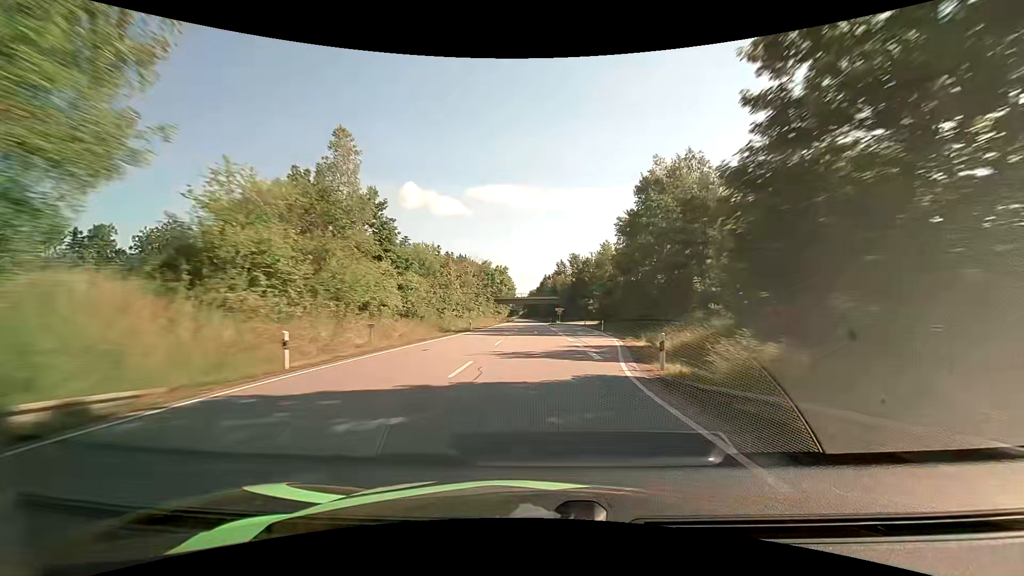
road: primary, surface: asphalt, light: Day
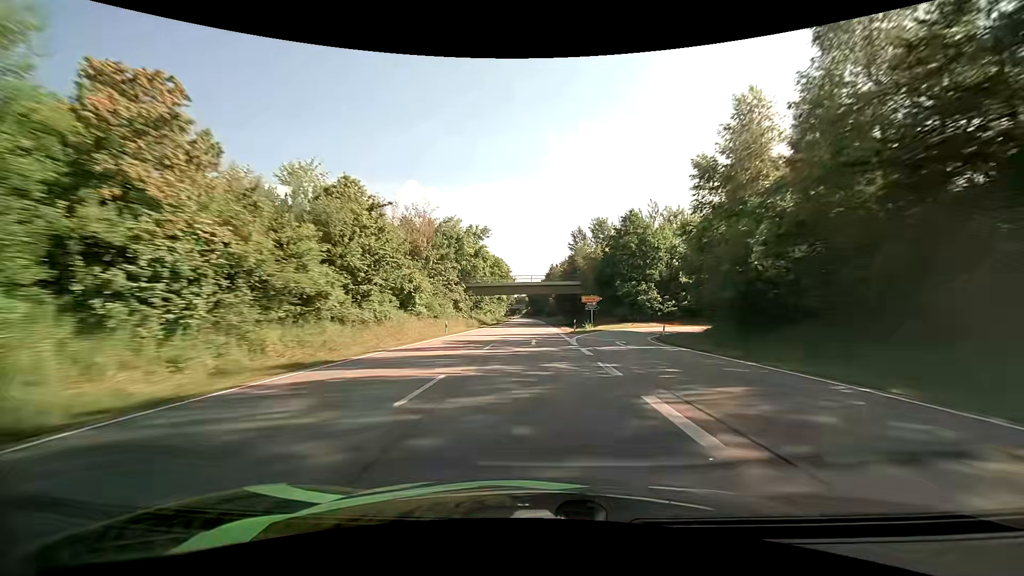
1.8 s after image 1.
(-0.1, +52.8) m; -1°
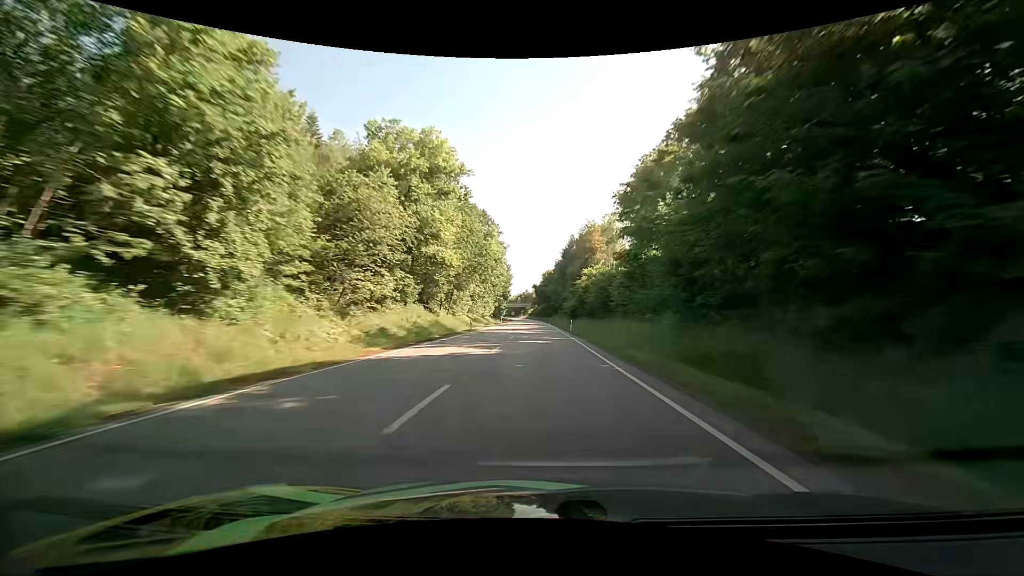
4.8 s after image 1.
(-1.0, +87.9) m; -2°
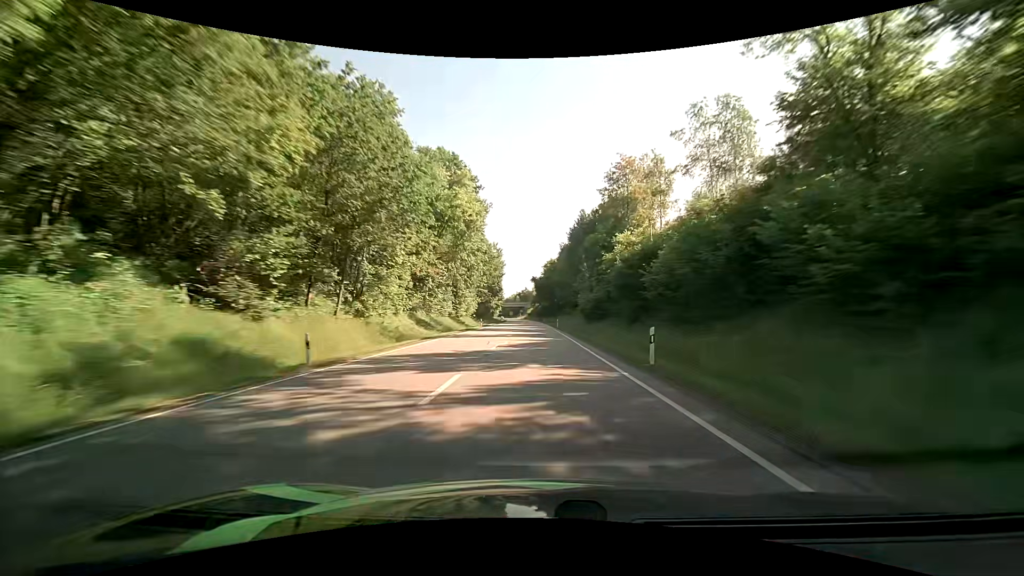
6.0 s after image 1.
(+0.4, +35.2) m; +1°
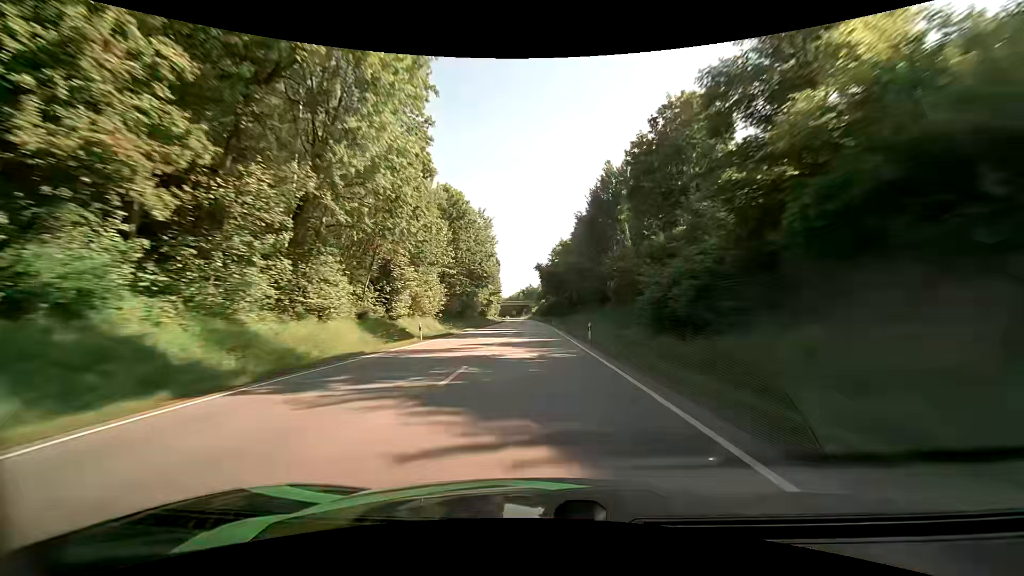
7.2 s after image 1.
(-0.4, +35.1) m; -1°
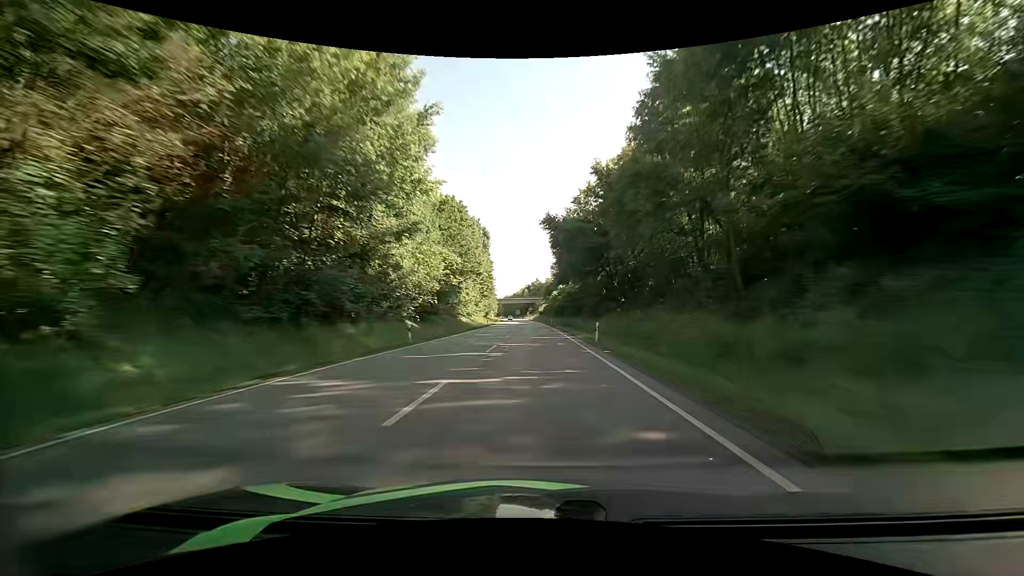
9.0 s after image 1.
(-0.5, +52.5) m; -1°
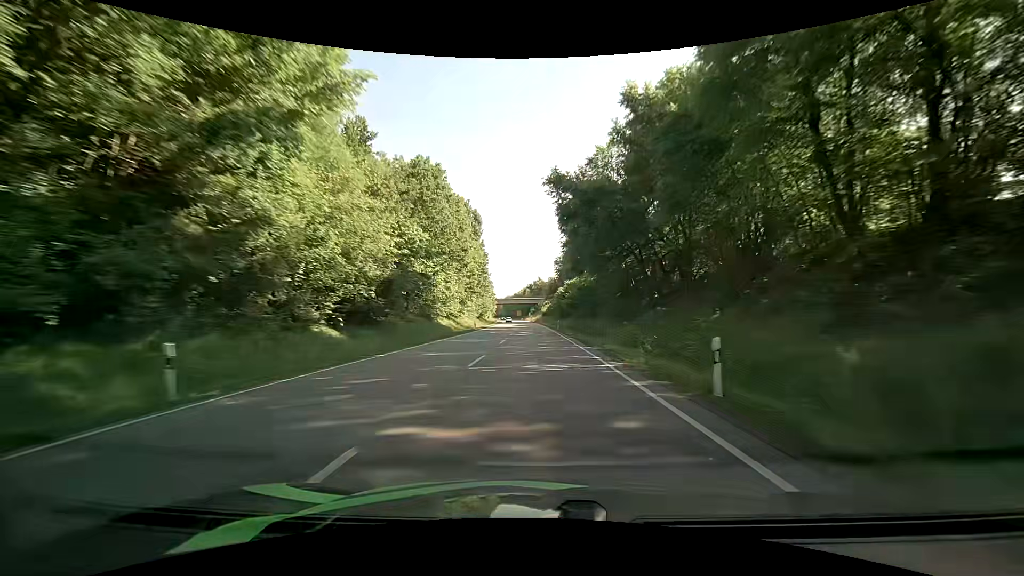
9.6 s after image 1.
(-0.1, +17.5) m; 0°
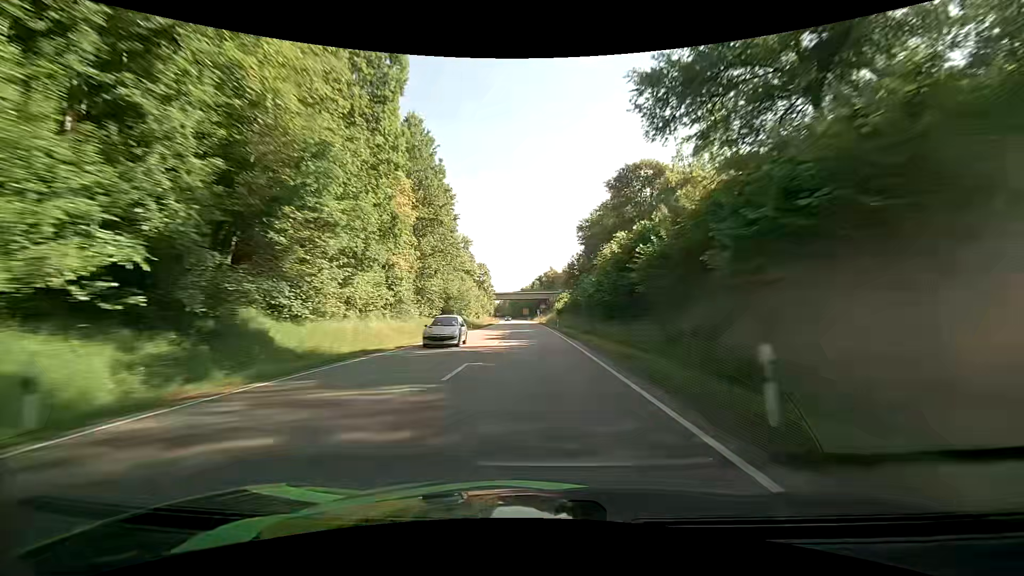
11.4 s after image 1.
(-0.6, +52.3) m; -1°
(0, +10) (0, +20) (0, +30) (-1, +40) (-1, +50) (-1, +60) (-2, +70) (-2, +80) (-2, +90) (-3, +100) m
